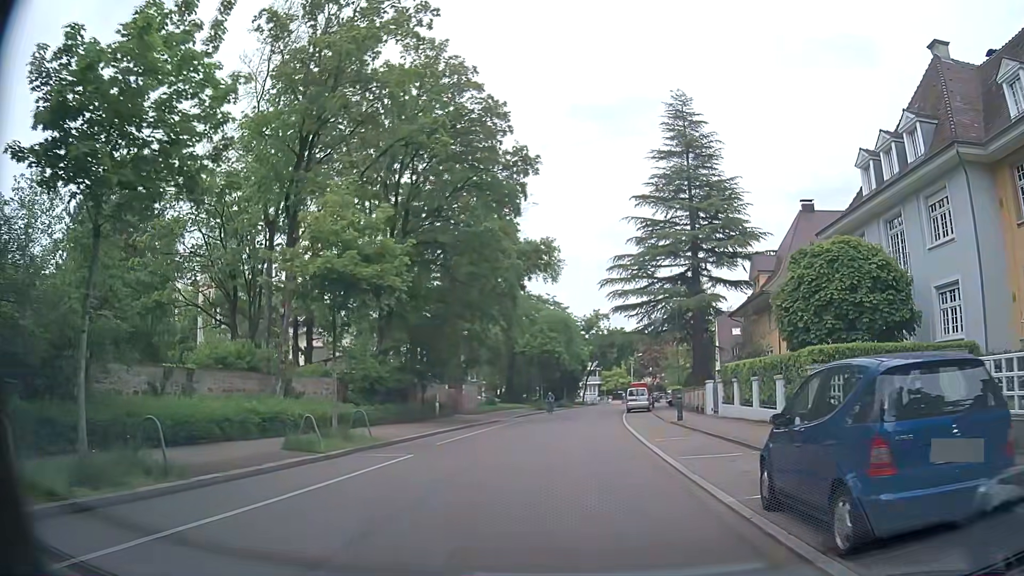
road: unclassified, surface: asphalt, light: Day
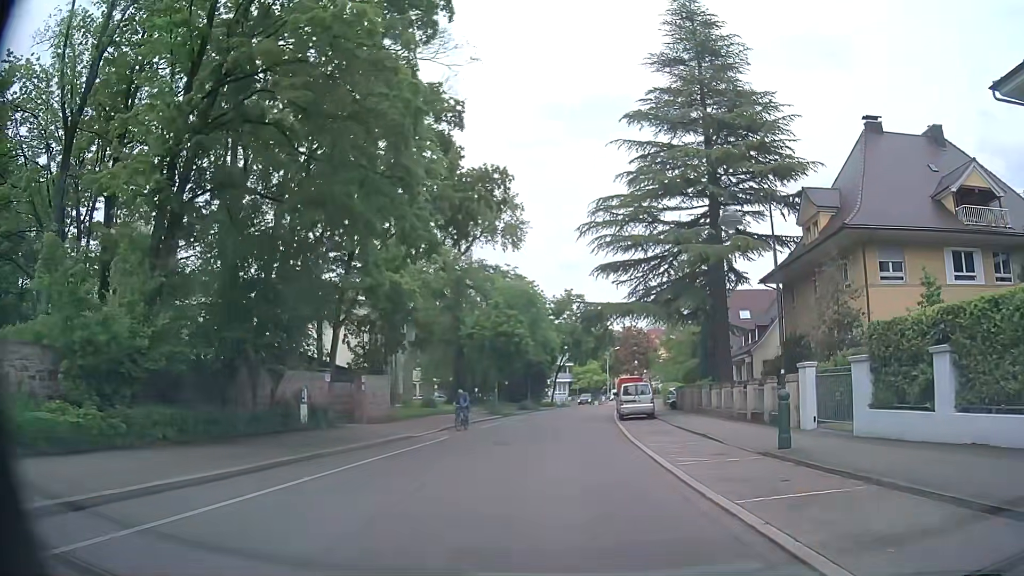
(+0.5, +18.0) m; +3°
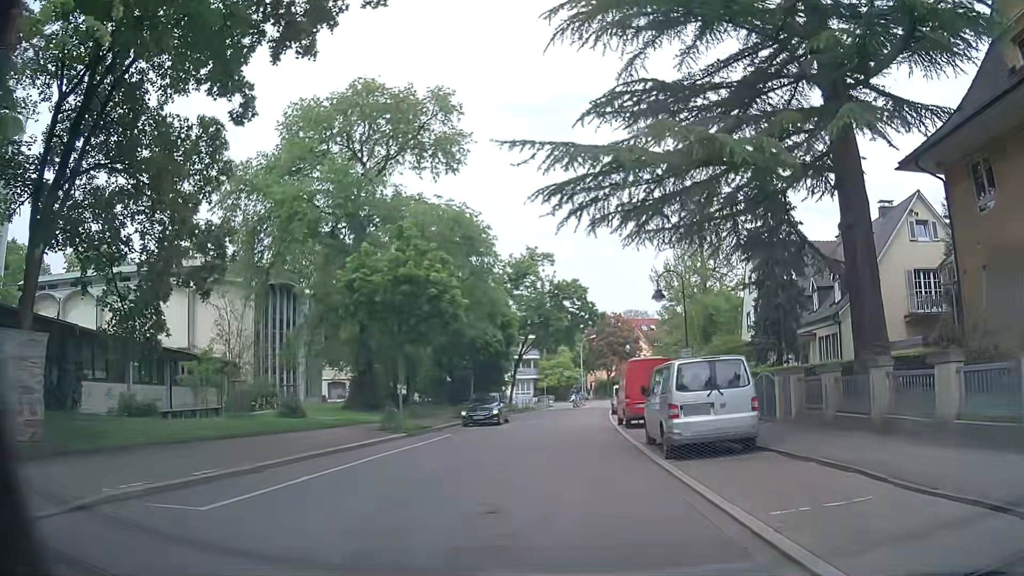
(+0.4, +22.3) m; +3°
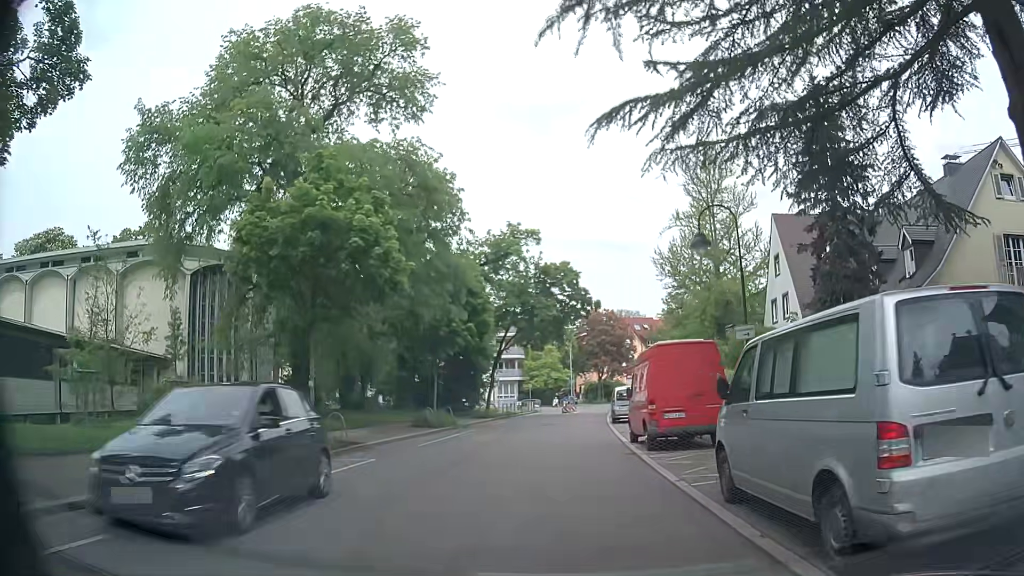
(0.0, +8.9) m; +1°
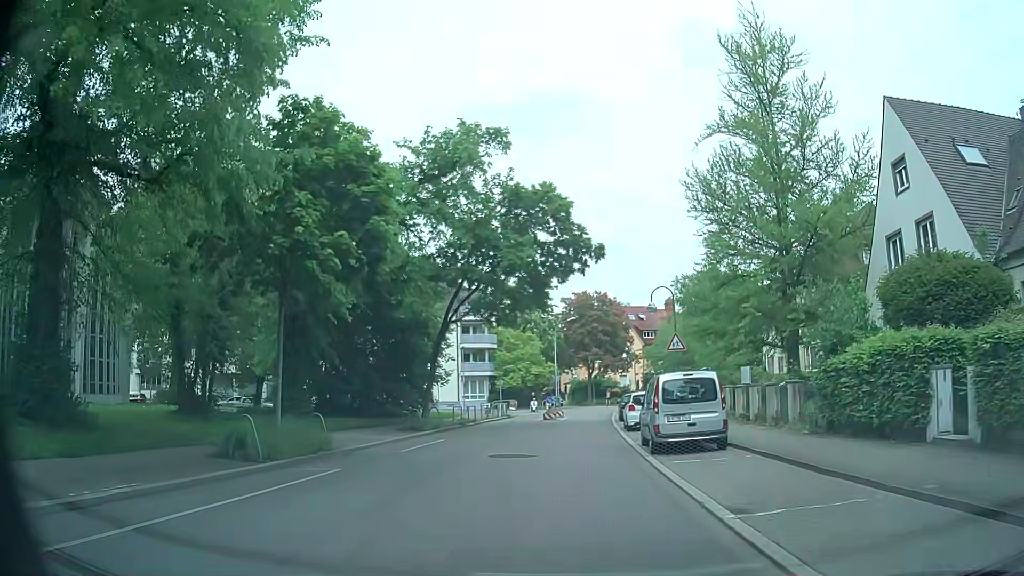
(+0.2, +17.9) m; +3°
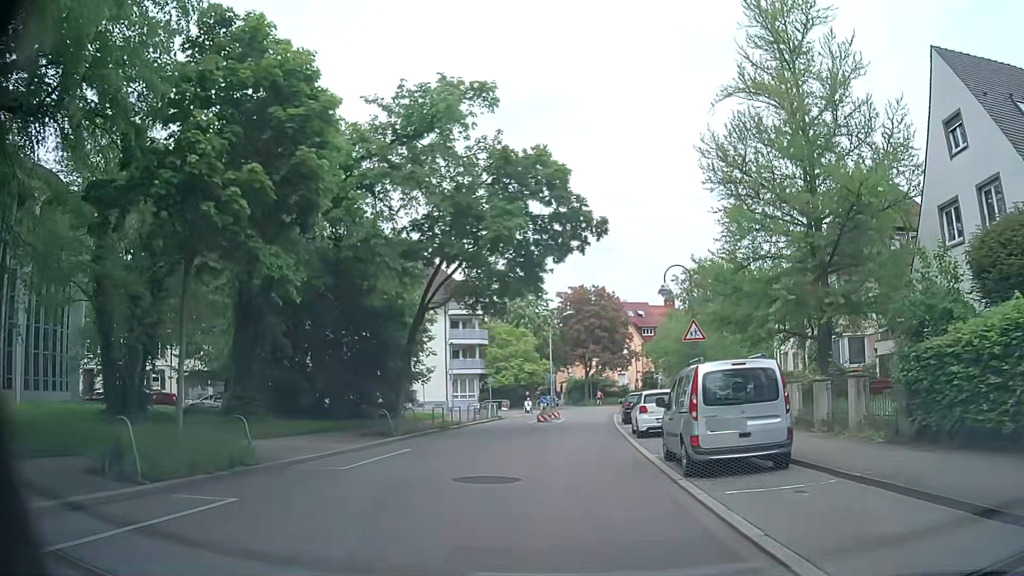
(-0.1, +4.5) m; 0°
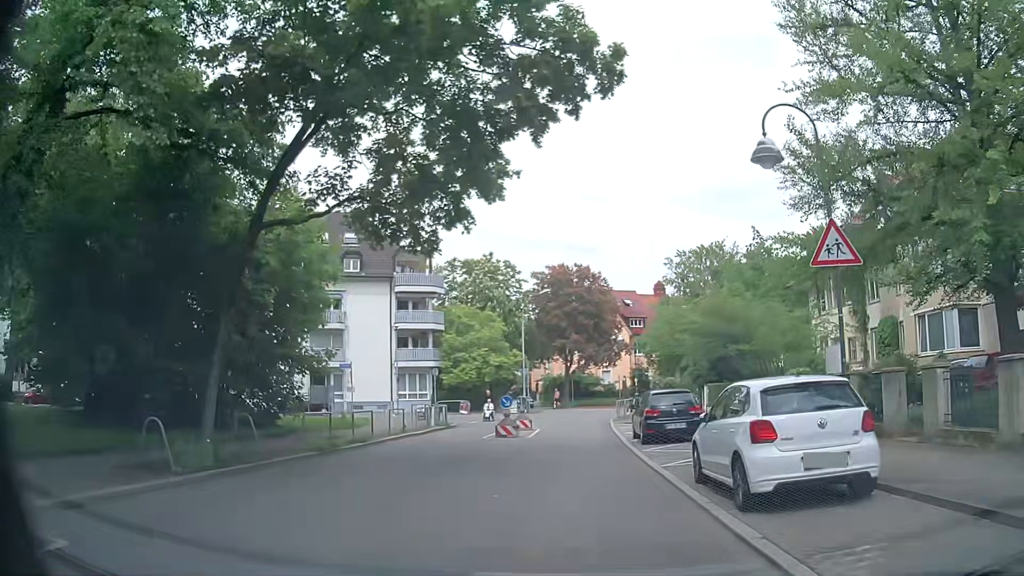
(+0.1, +13.5) m; +2°
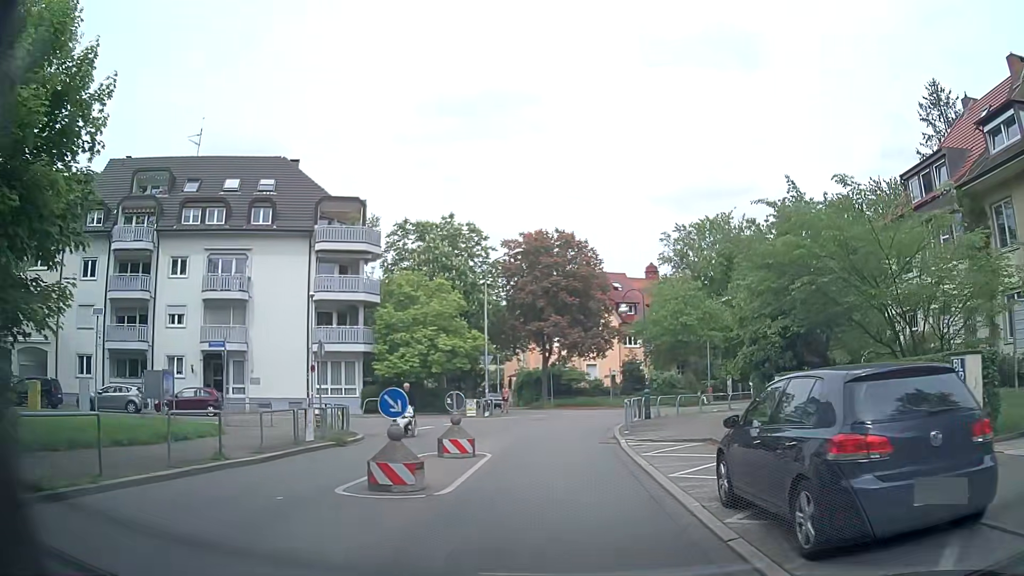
(+0.3, +13.5) m; +4°
(0, +10) (0, +20) (0, +30) (+4, +39) (+10, +47) (+16, +55) (+21, +64) (+27, +72) (+32, +81) (+37, +89) m
